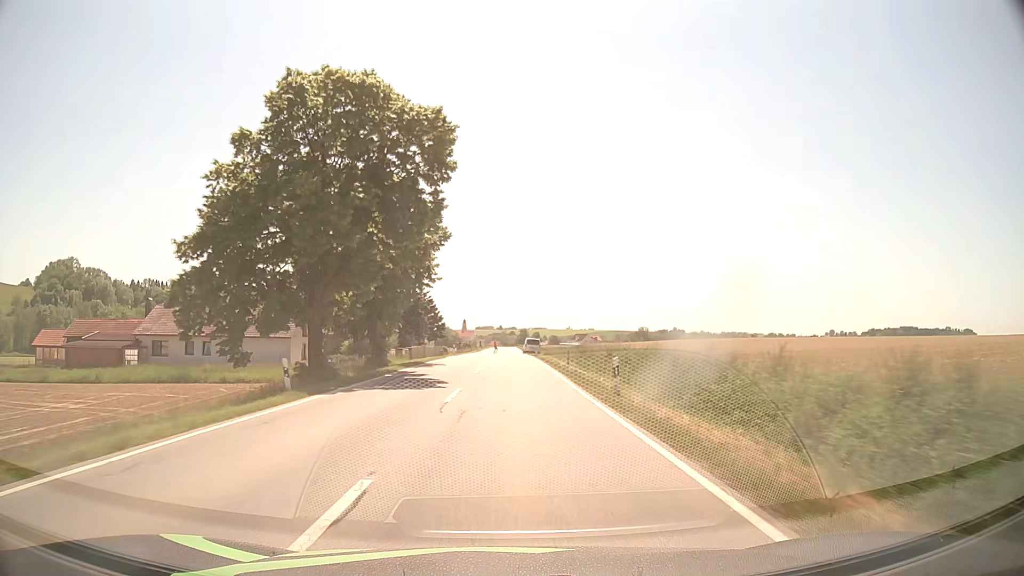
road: secondary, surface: asphalt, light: Day
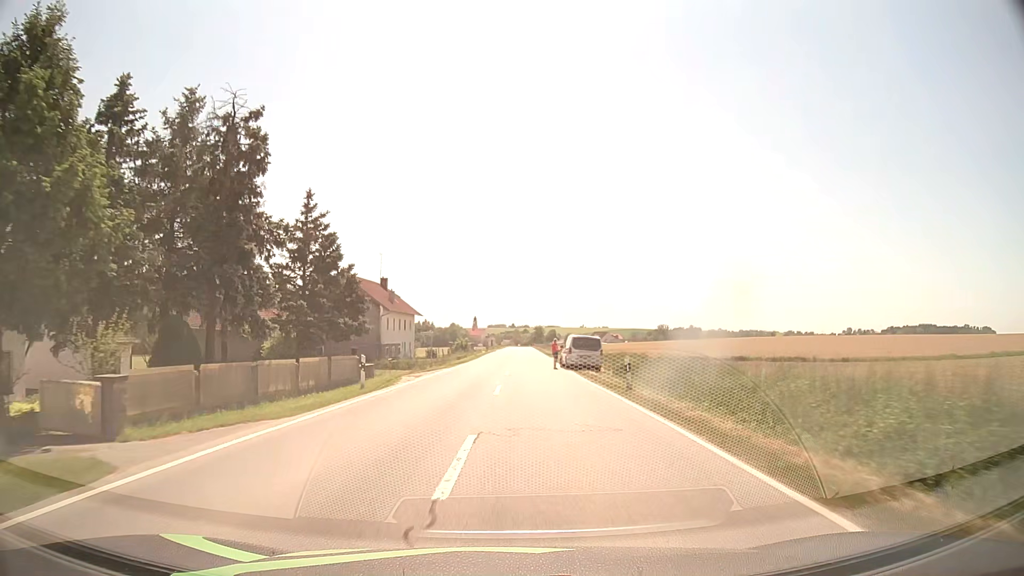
(-0.2, +43.8) m; -1°
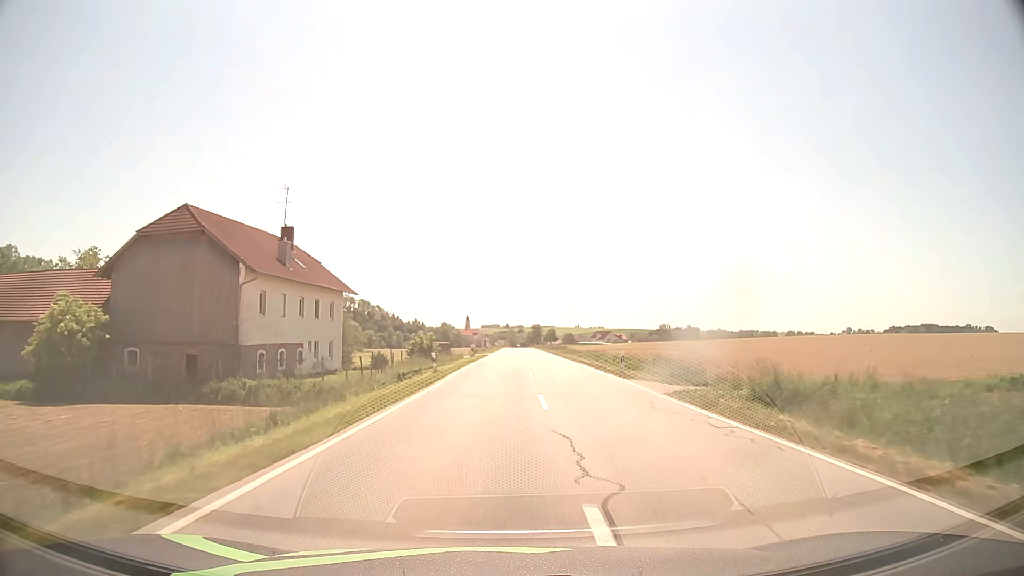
(-0.3, +40.1) m; 0°
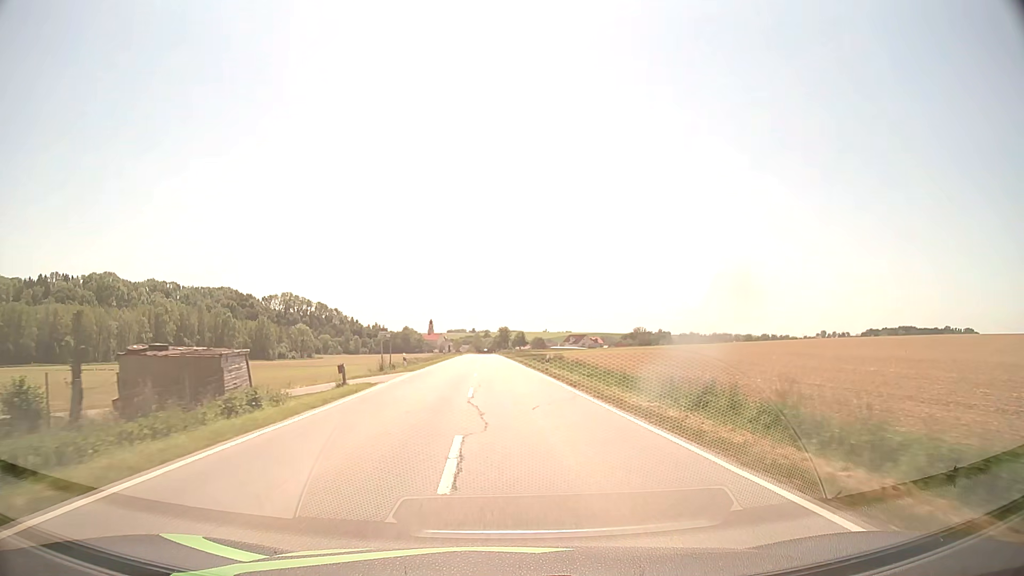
(+1.7, +43.8) m; +3°
(0, +10) (0, +20) (0, +30) (0, +40) (-1, +50) (-1, +60) (-1, +70) (-2, +80) (-2, +90) (-2, +100) m
